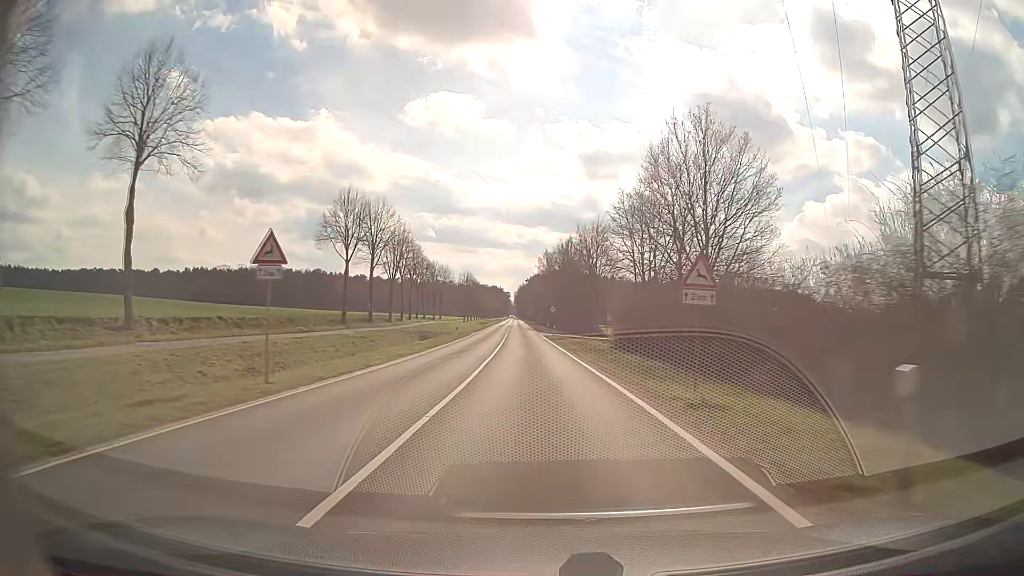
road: secondary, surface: asphalt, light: Day
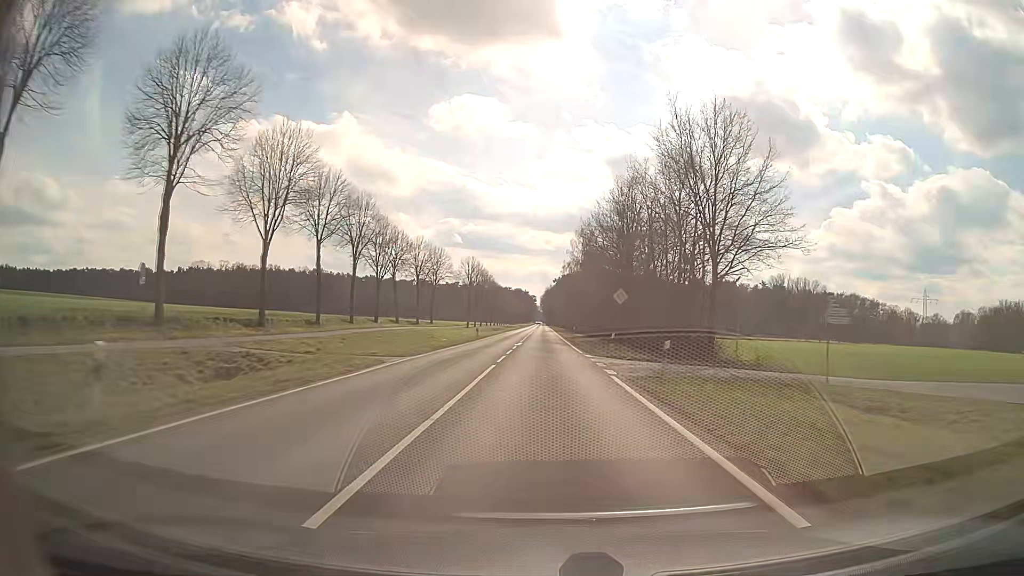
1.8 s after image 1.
(-1.5, +47.7) m; -3°
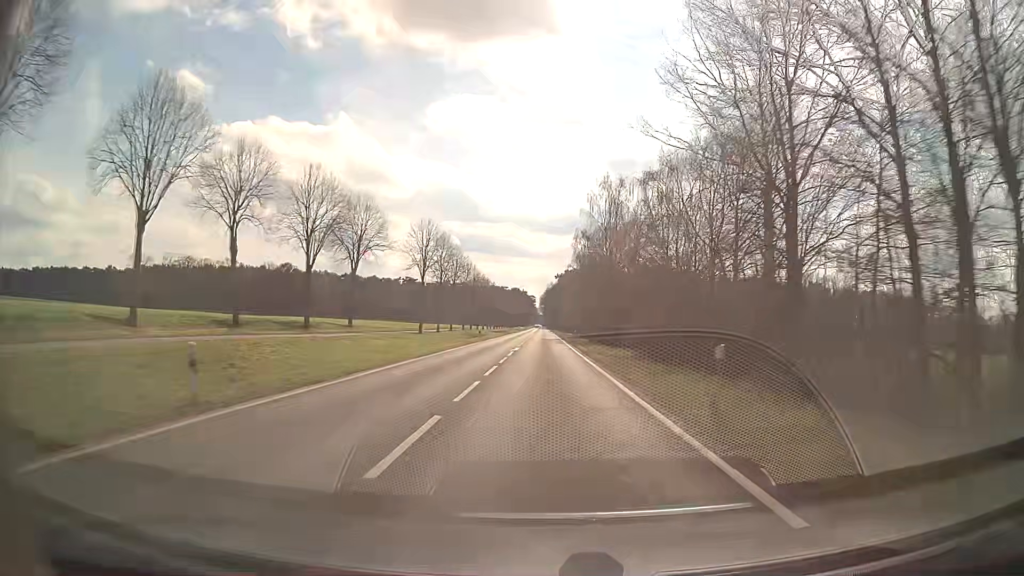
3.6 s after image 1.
(-0.1, +47.5) m; 0°
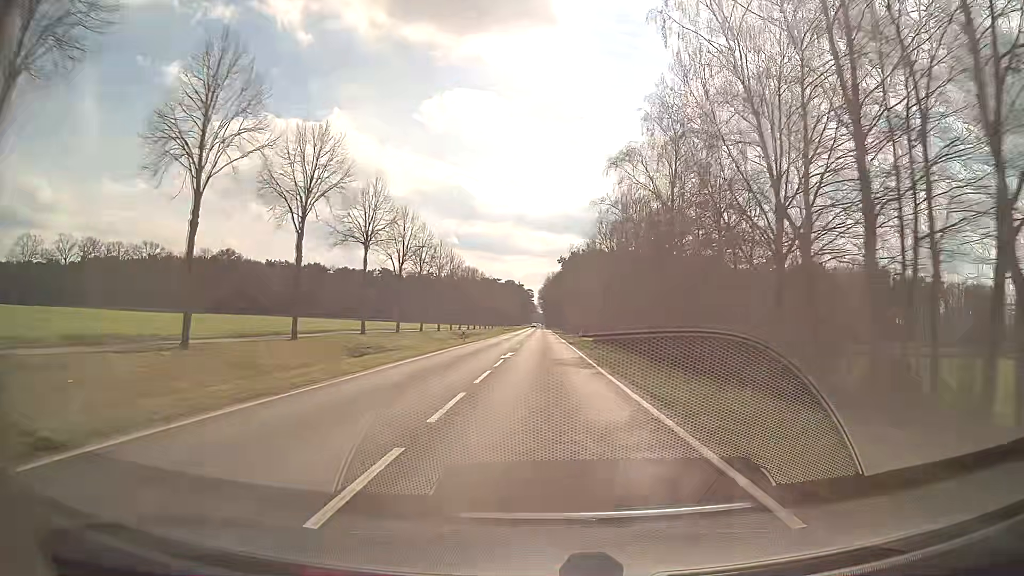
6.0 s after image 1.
(0.0, +63.1) m; 0°
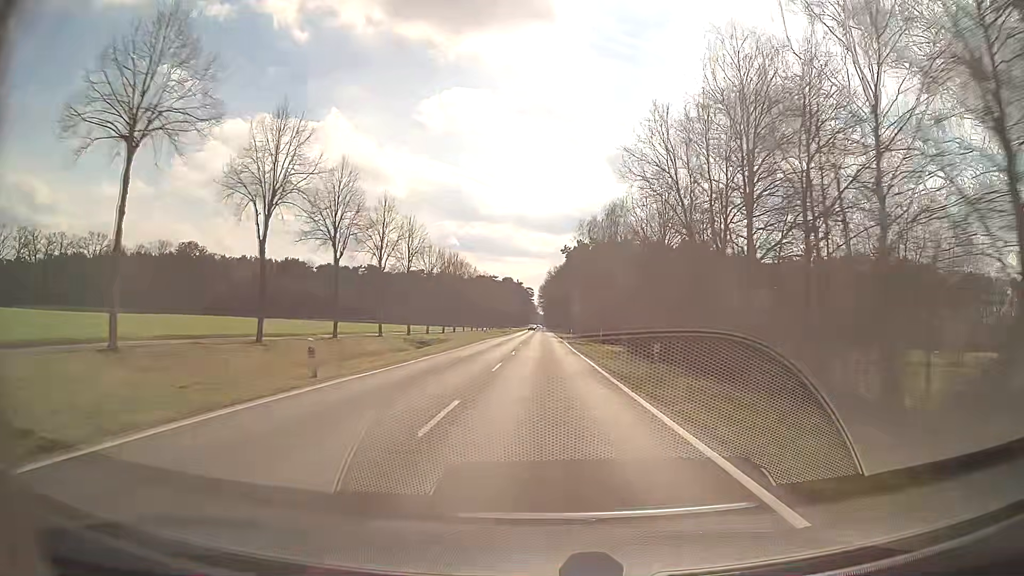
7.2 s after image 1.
(0.0, +31.6) m; 0°
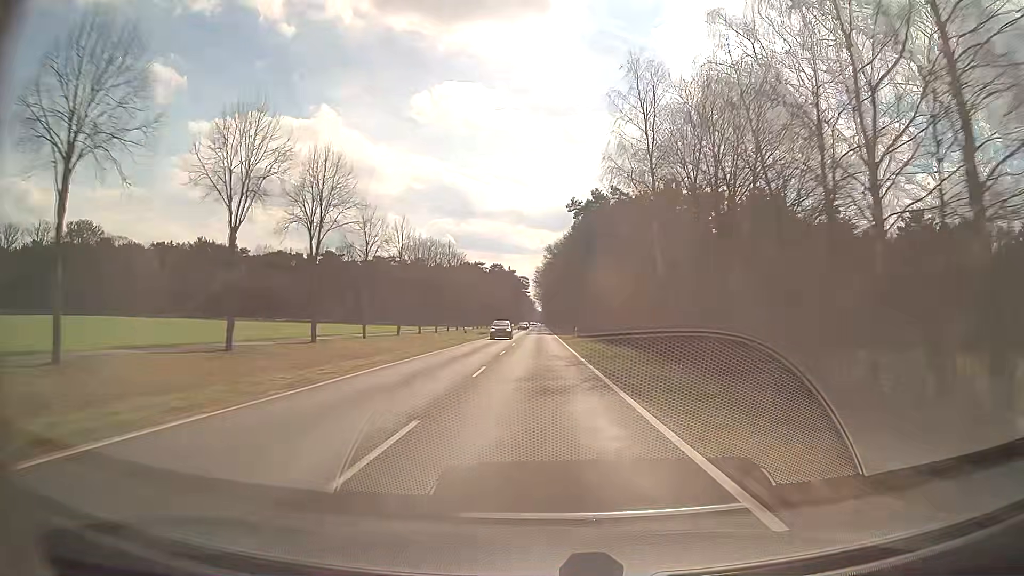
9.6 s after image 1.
(+0.2, +63.2) m; 0°
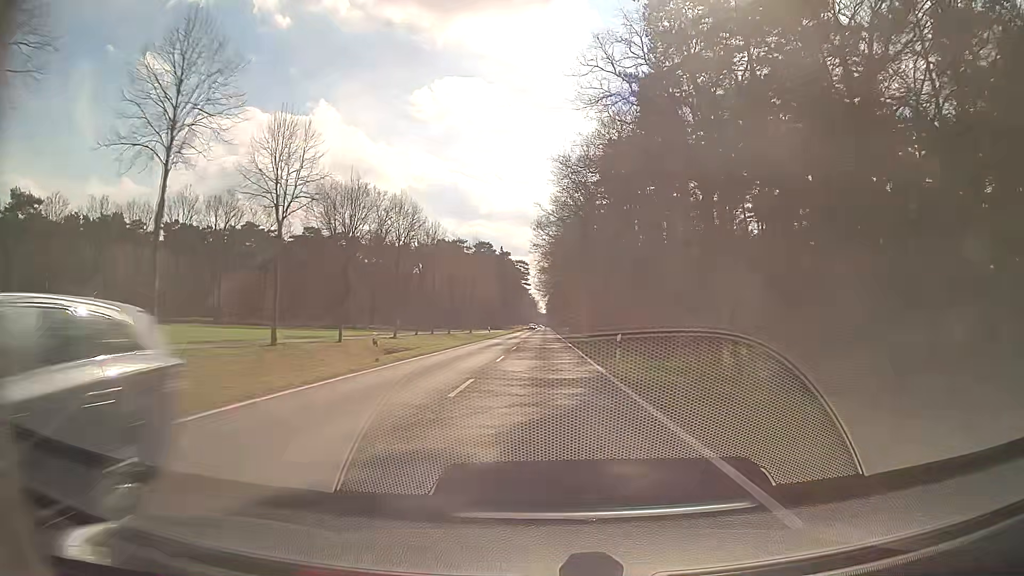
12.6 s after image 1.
(-0.1, +79.0) m; 0°
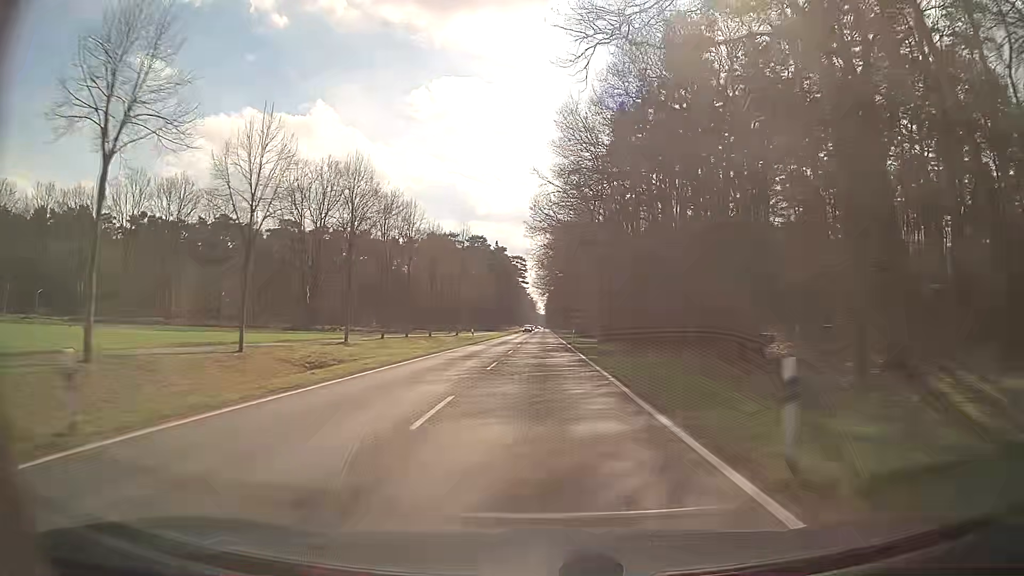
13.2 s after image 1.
(0.0, +15.8) m; 0°
(0, +10) (0, +20) (0, +30) (0, +40) (0, +50) (0, +60) (0, +70) (0, +80) (0, +90) (0, +100) m
